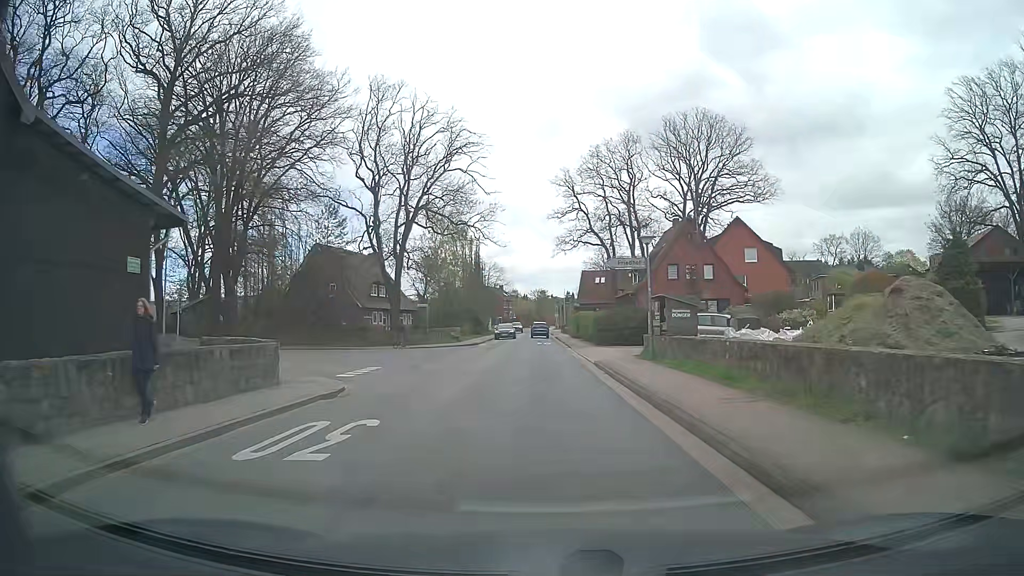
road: tertiary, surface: asphalt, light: Day
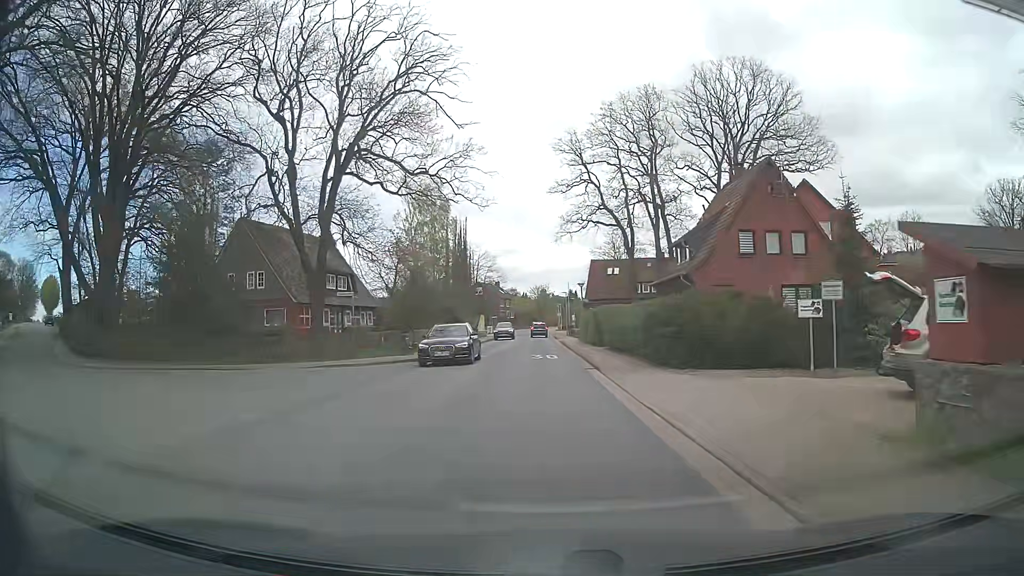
(+0.1, +18.8) m; 0°
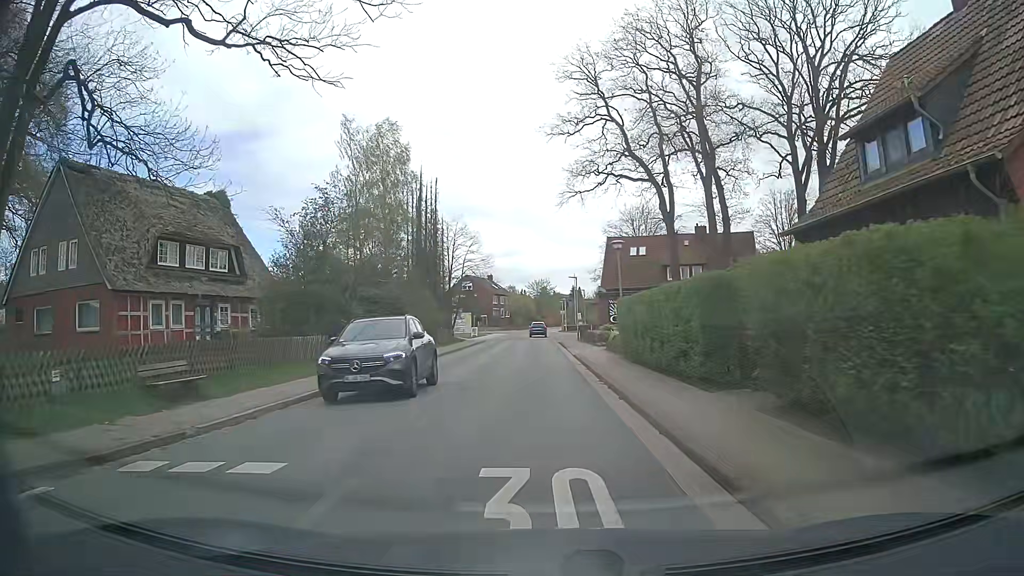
(+0.3, +23.3) m; +1°
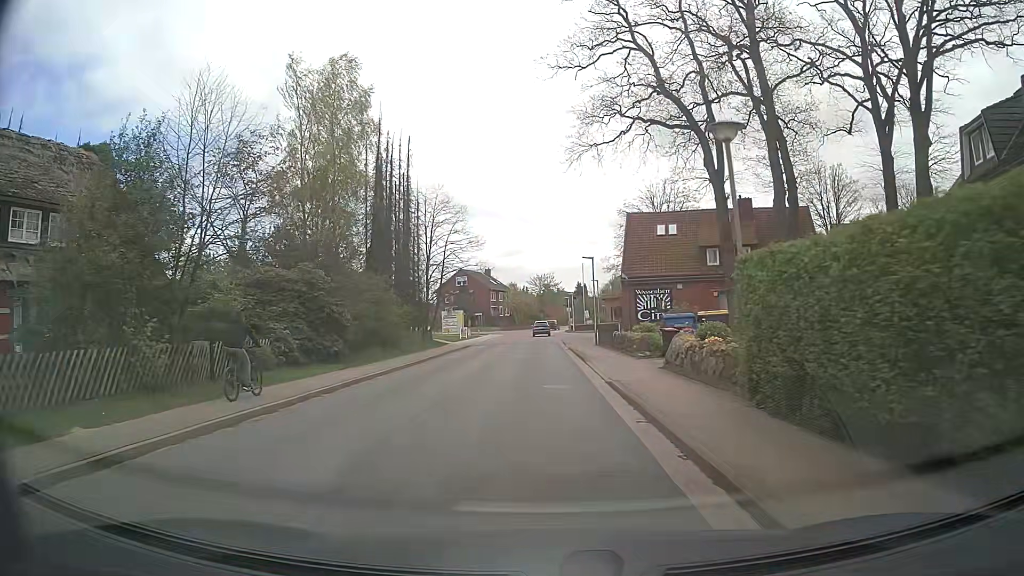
(0.0, +14.0) m; -1°
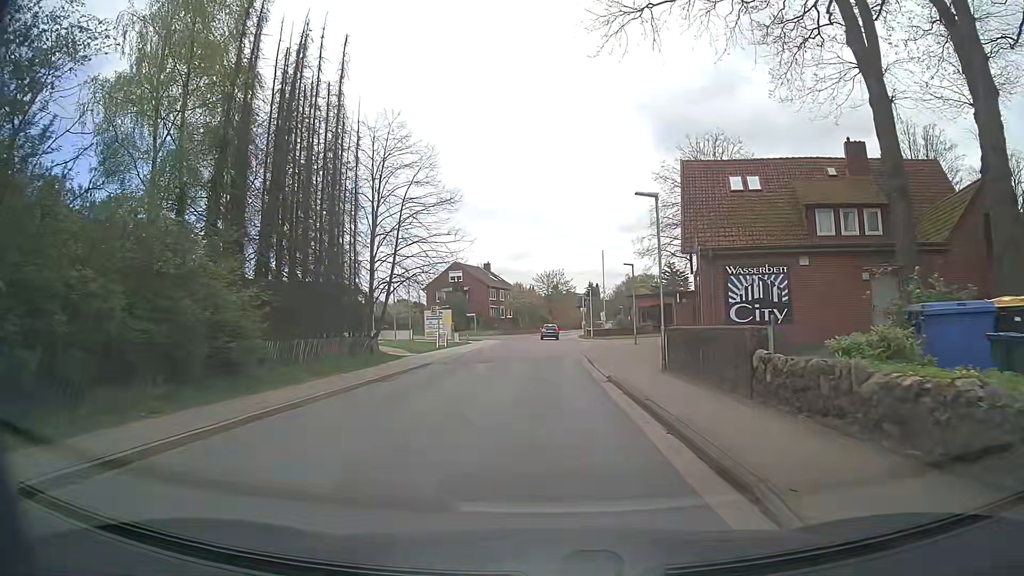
(+0.1, +18.5) m; -1°
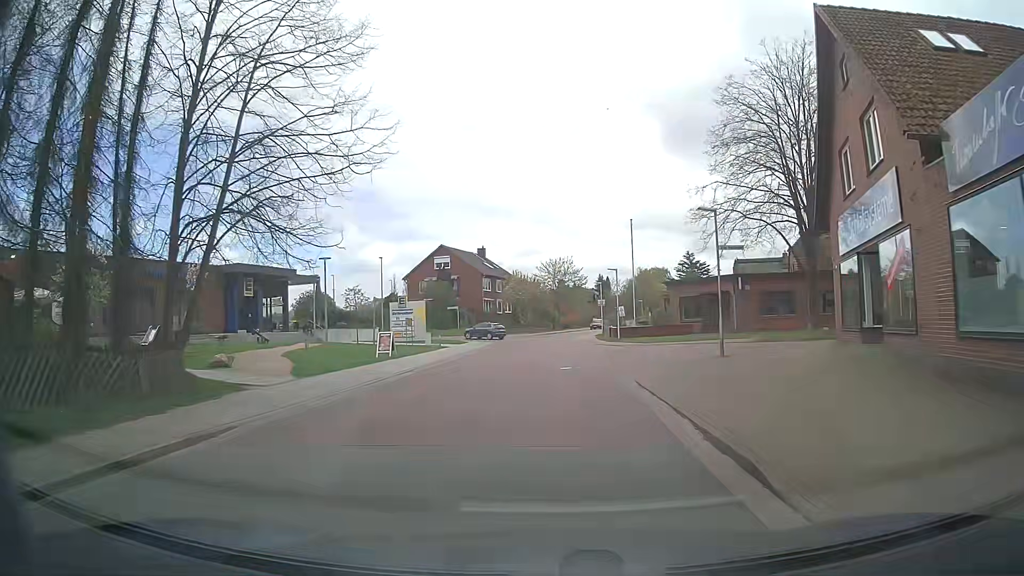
(+0.1, +18.5) m; 0°
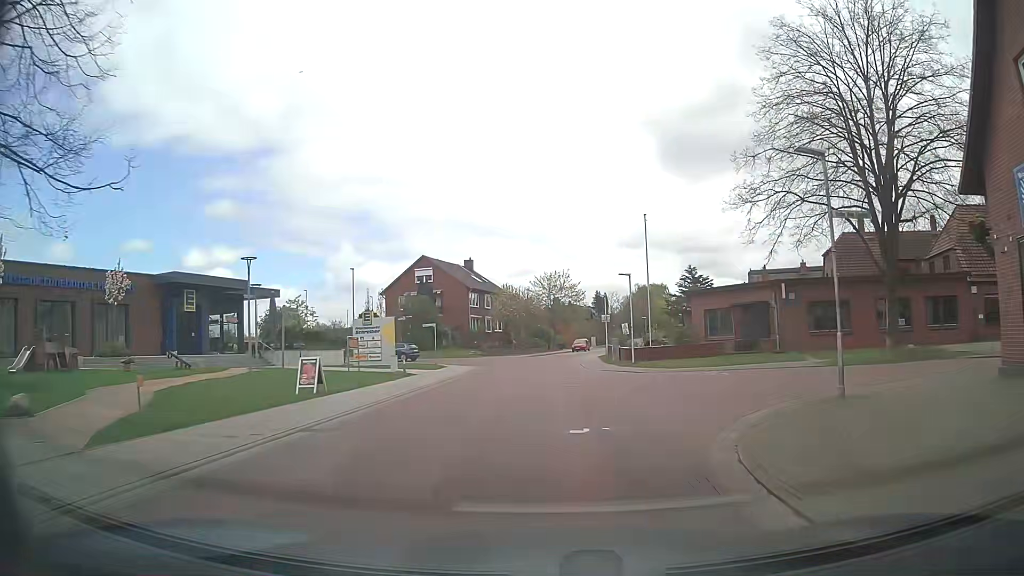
(+0.1, +9.3) m; +1°
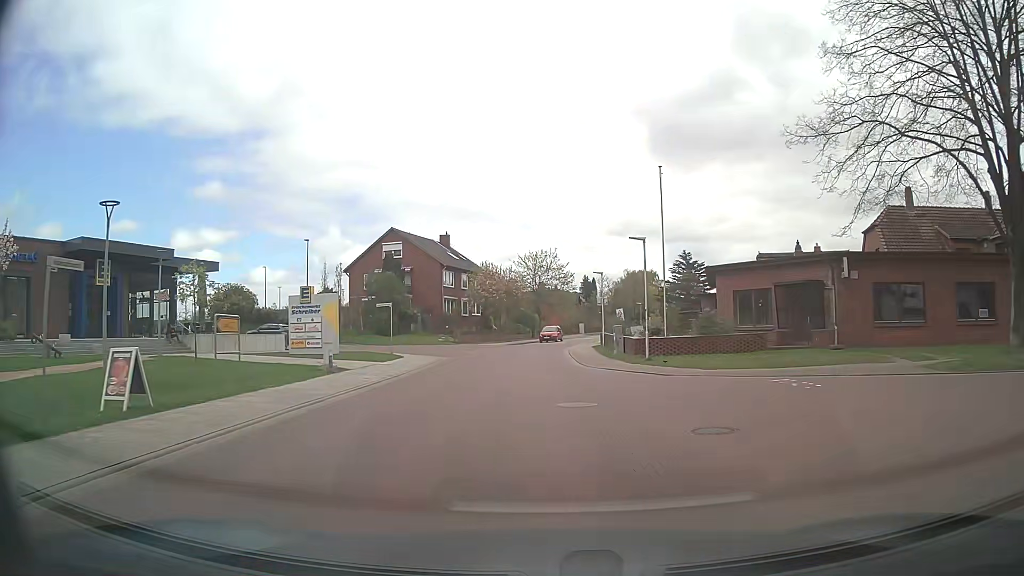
(0.0, +9.2) m; -1°
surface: paving_stones
(0, +10) (+1, +20) (+1, +30) (+1, +40) (+2, +50) (+4, +60) (+6, +69) (+9, +79) (+11, +89) (+14, +98) m
